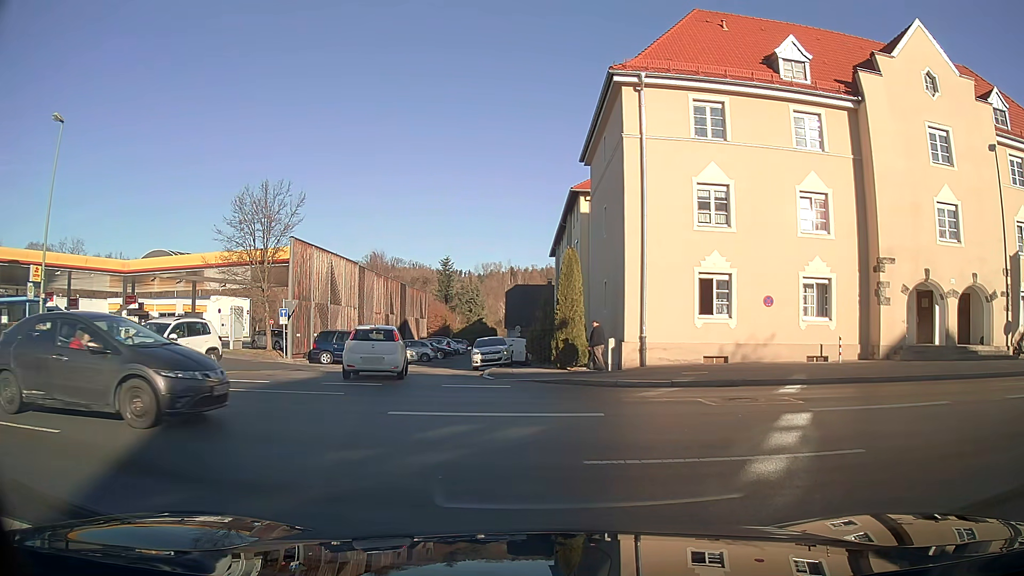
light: Day
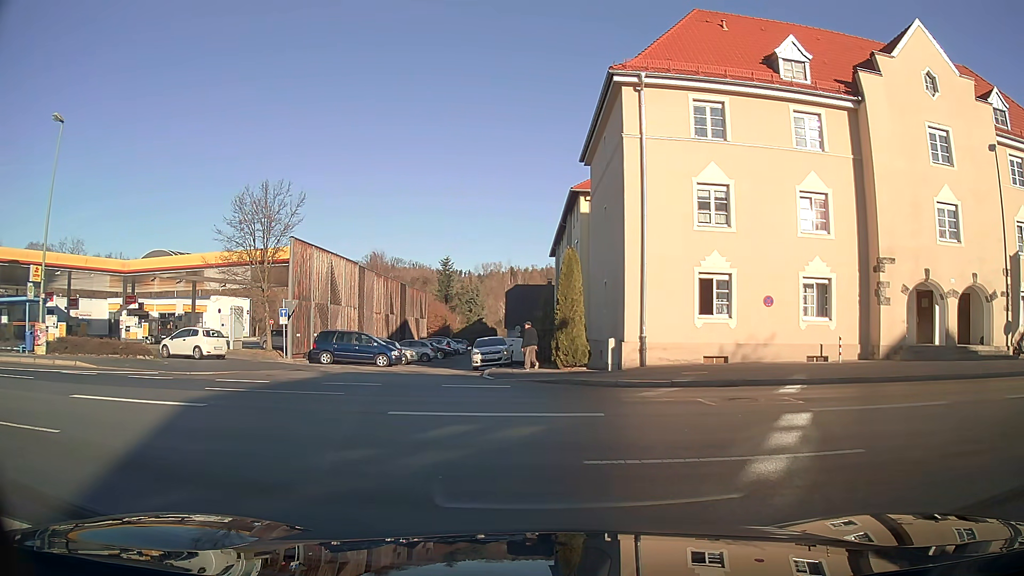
(0.0, 0.0) m; 0°
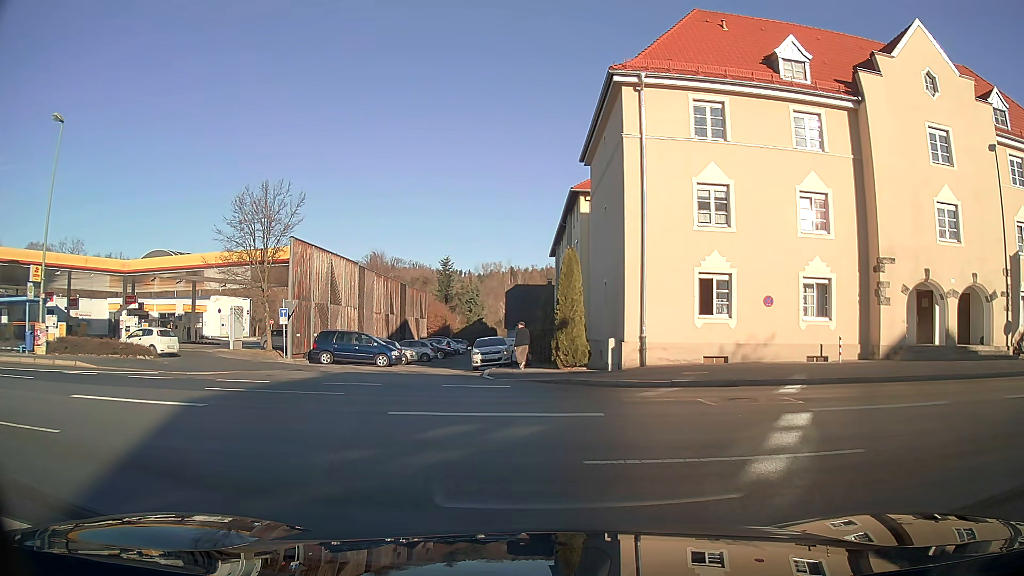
(0.0, 0.0) m; 0°
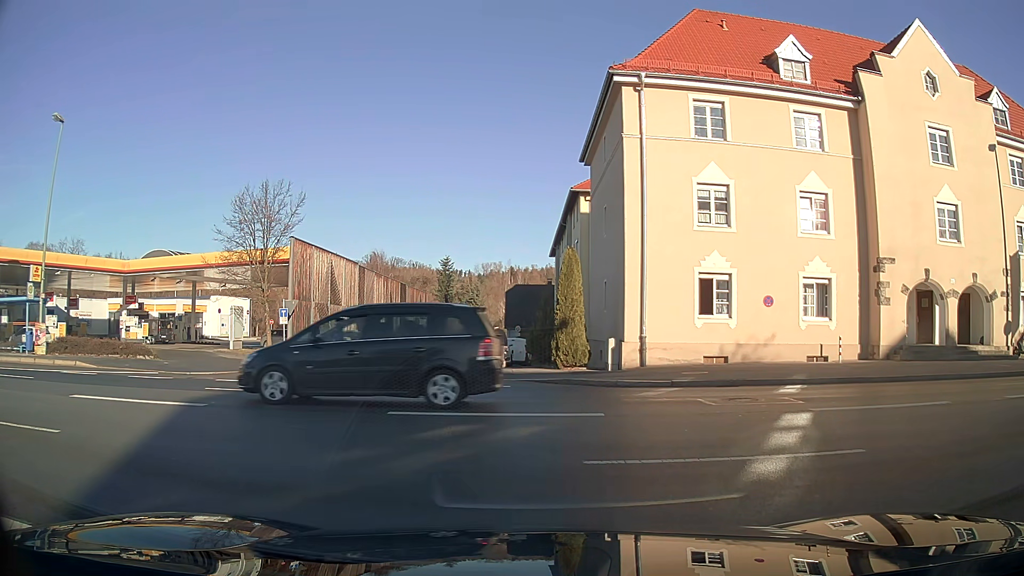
(0.0, 0.0) m; 0°
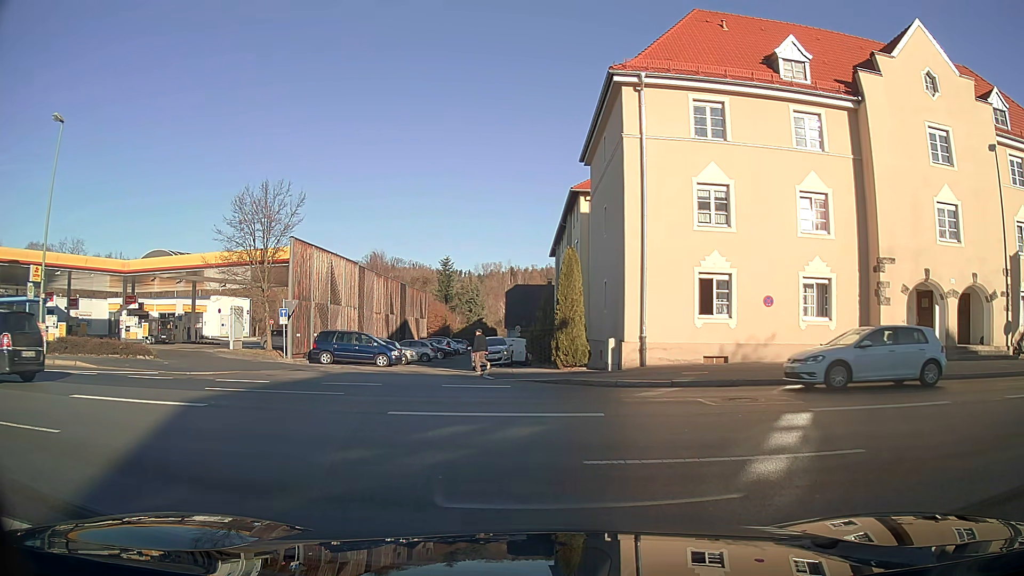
(0.0, 0.0) m; 0°
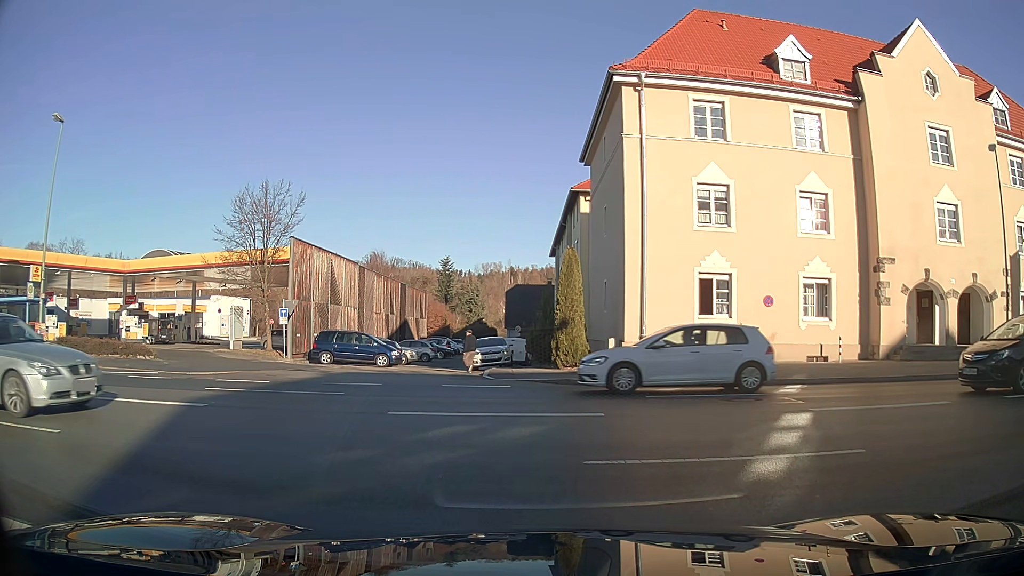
(0.0, 0.0) m; 0°
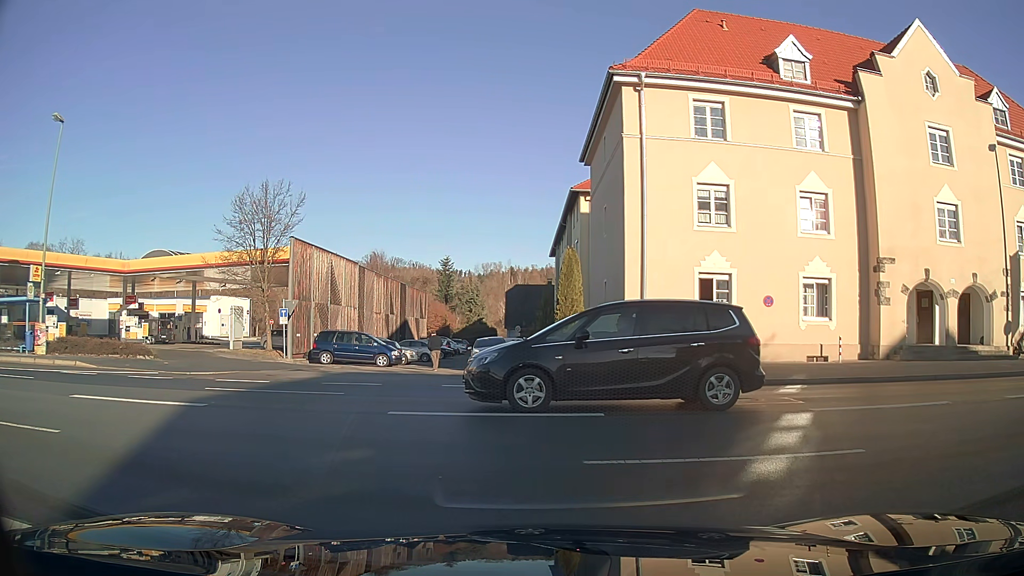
(0.0, 0.0) m; 0°
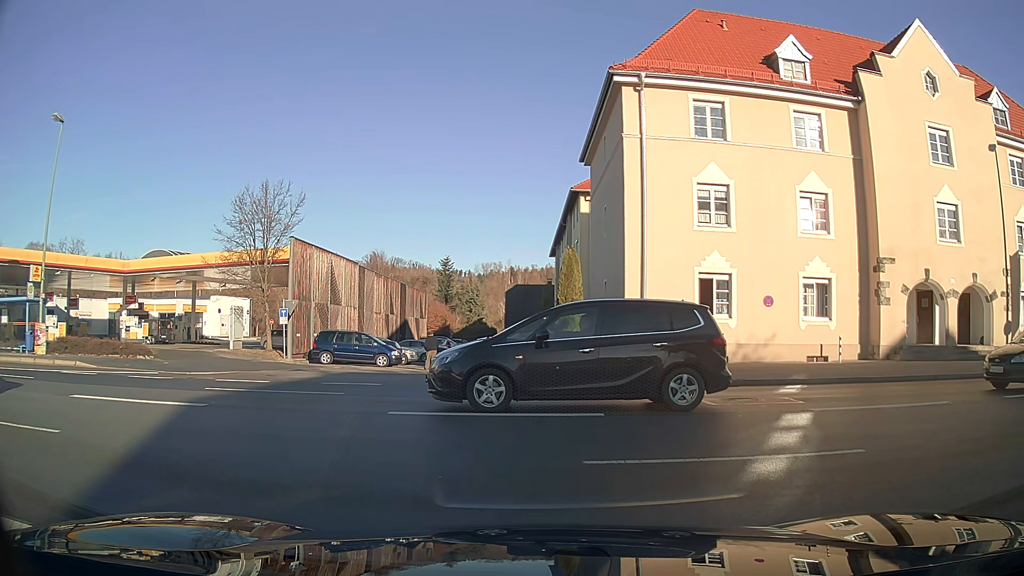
(0.0, 0.0) m; 0°
